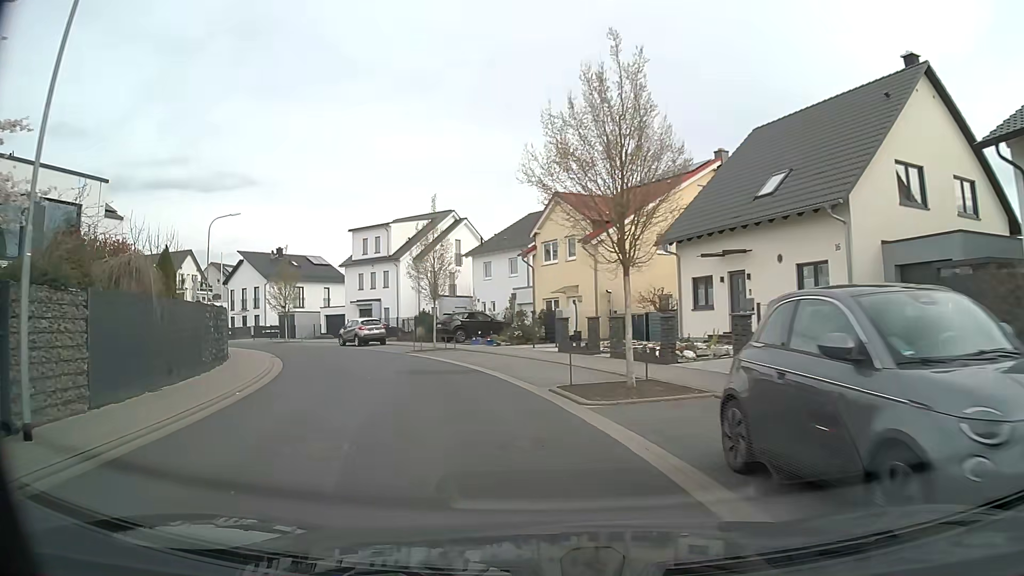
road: residential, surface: asphalt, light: Day
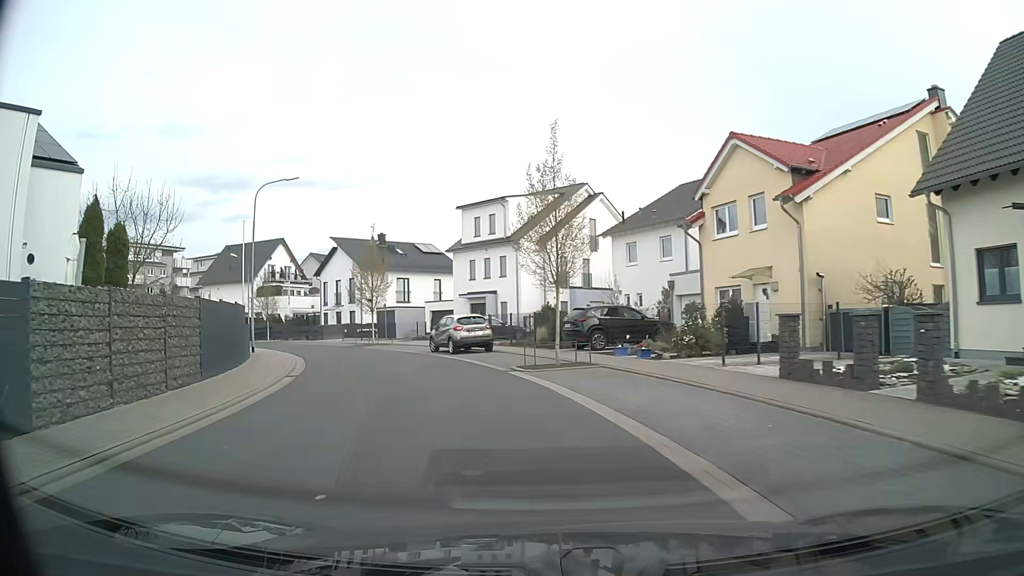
(-1.2, +11.0) m; -12°
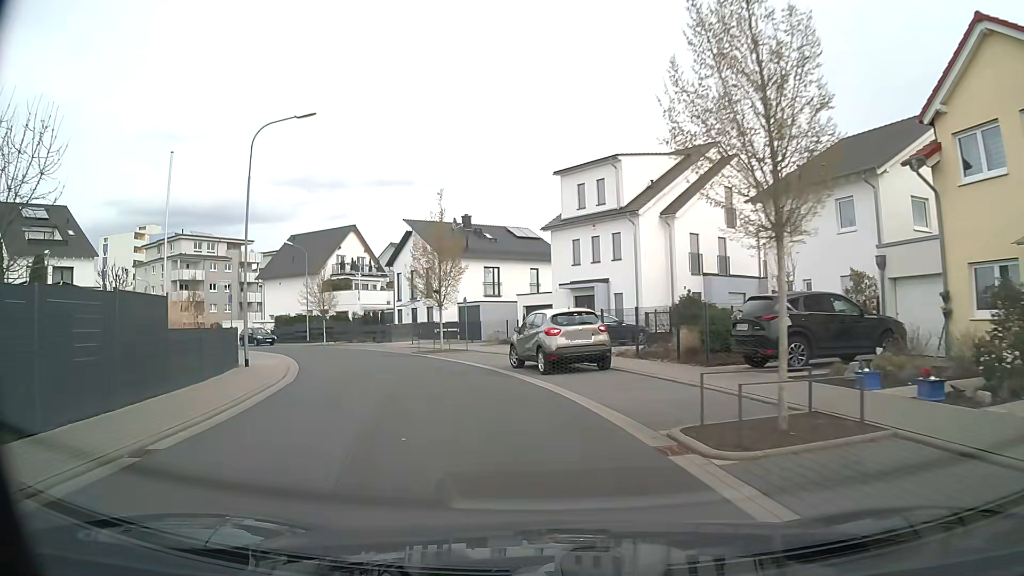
(-0.8, +10.8) m; -9°
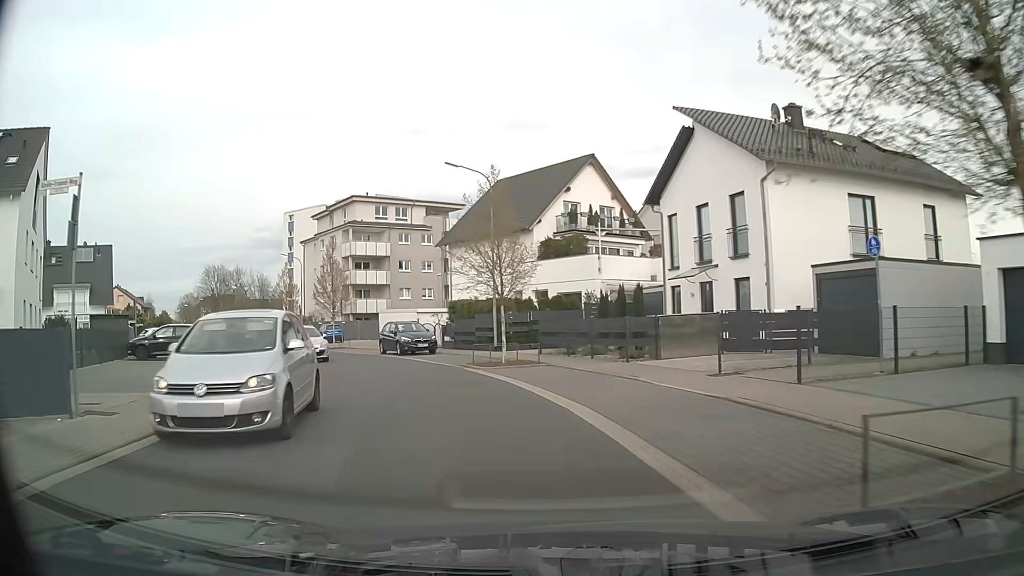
(-5.3, +26.5) m; -23°
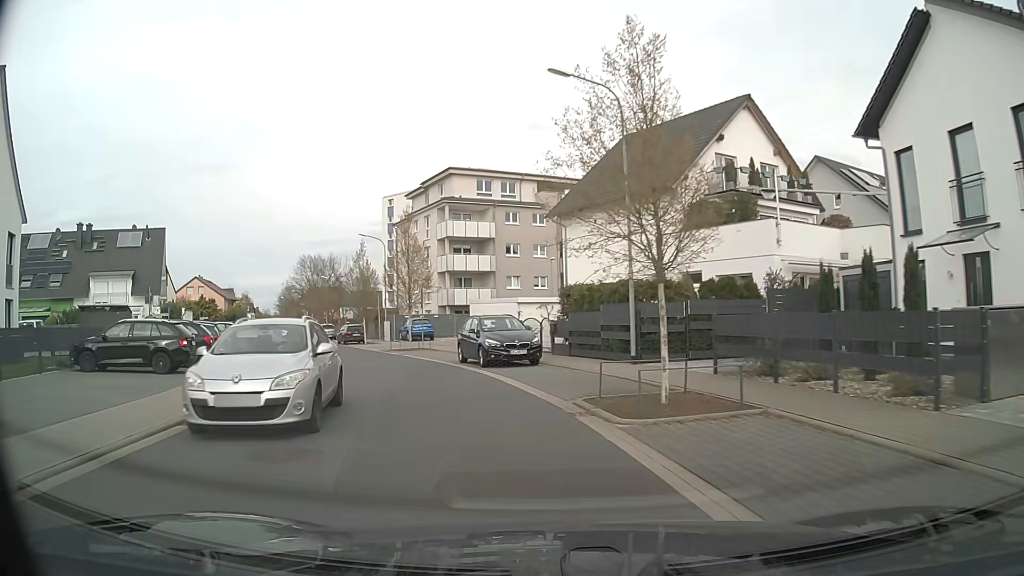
(-0.8, +10.9) m; -10°
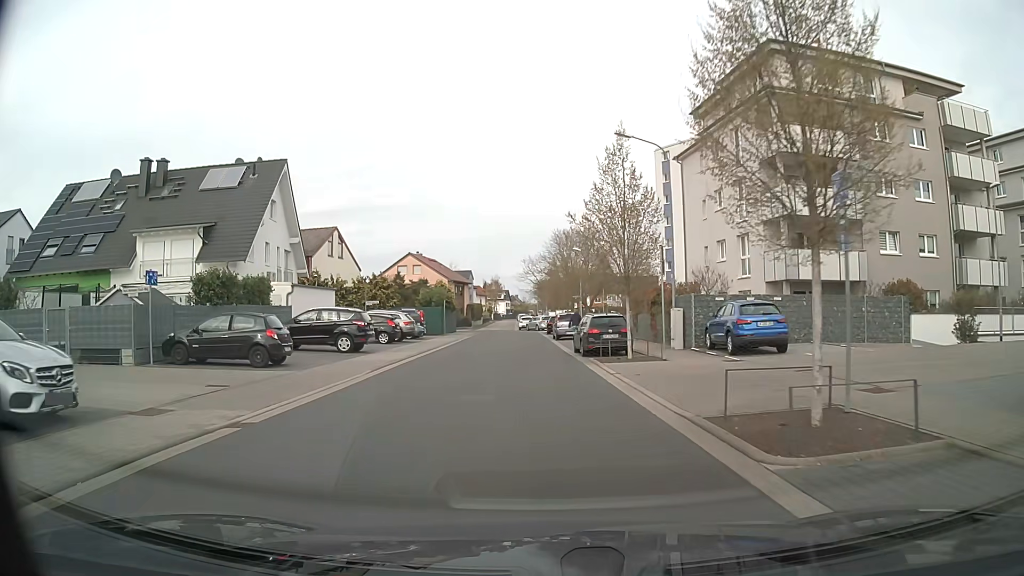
(-6.0, +26.0) m; -23°
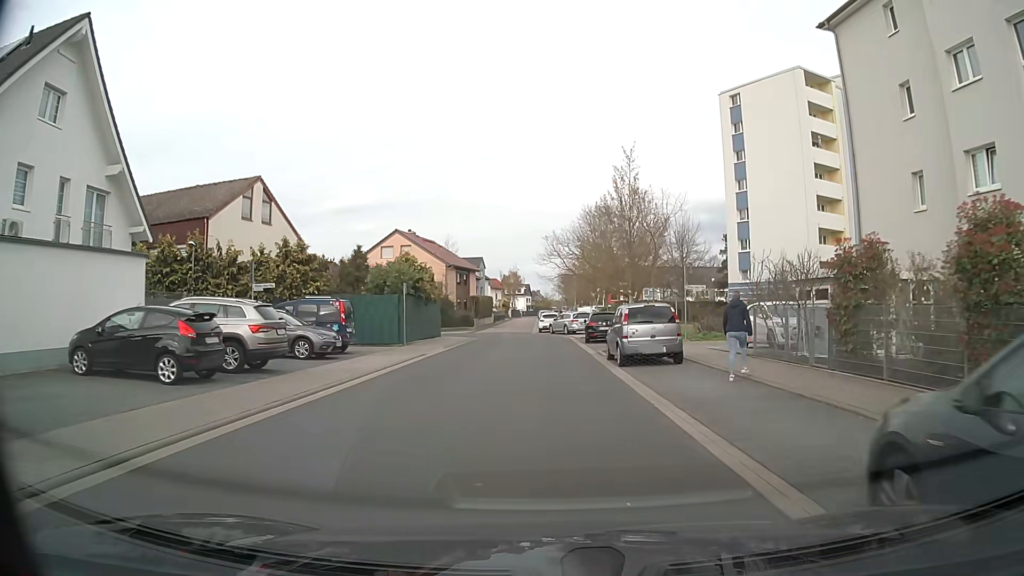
(-0.6, +22.4) m; -1°
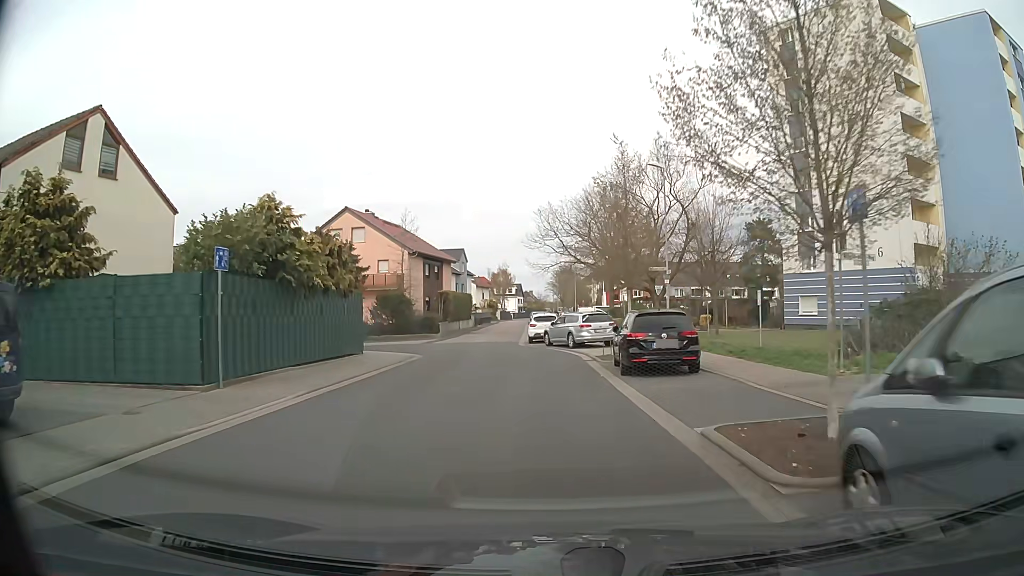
(-0.2, +16.5) m; 0°
(0, +10) (-1, +20) (-2, +30) (-3, +40) (-3, +50) (-3, +60) (-3, +70) (-3, +80) (-3, +90) (-4, +100) m
